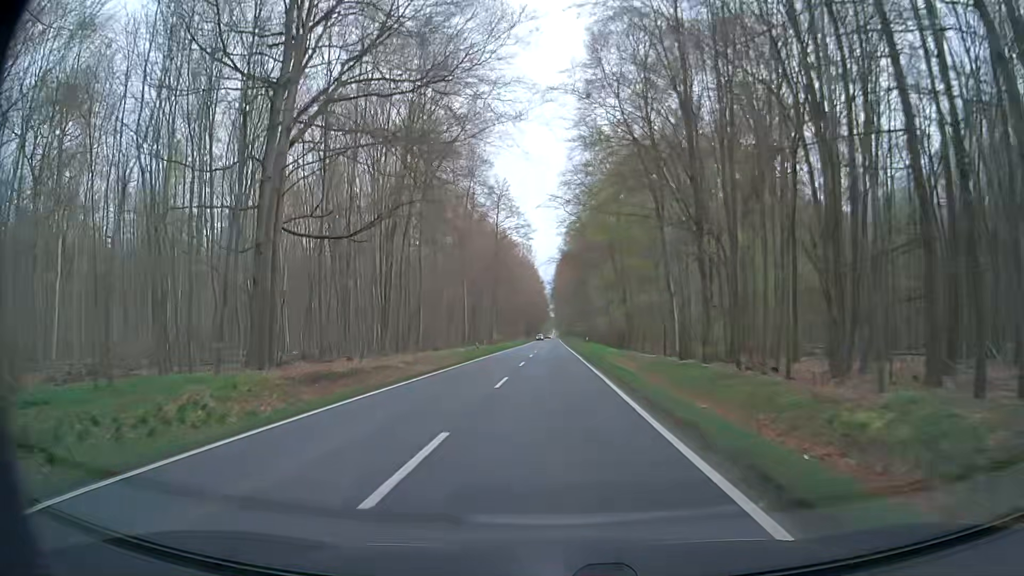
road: secondary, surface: asphalt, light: Day
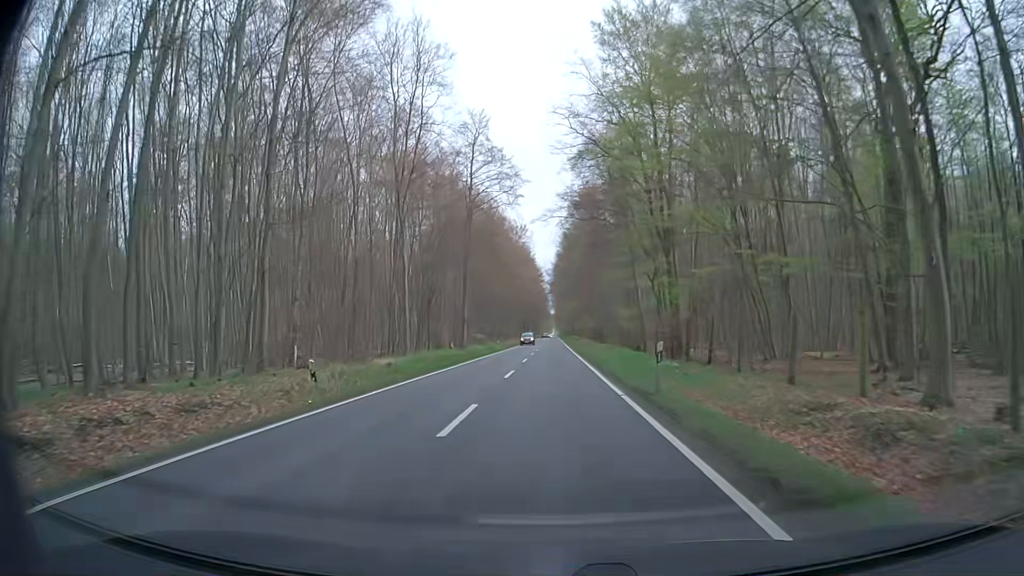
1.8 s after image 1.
(0.0, +32.4) m; 0°
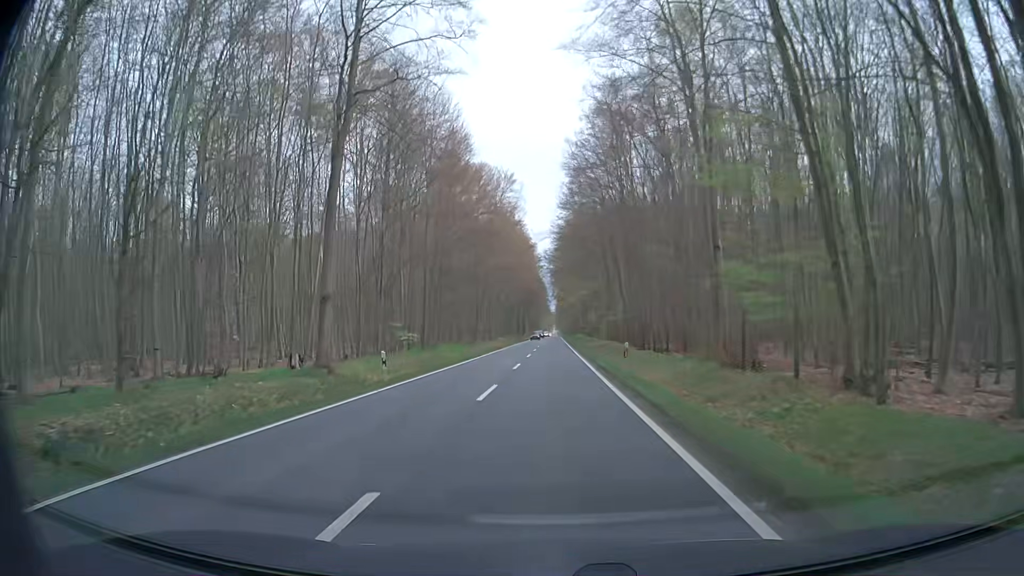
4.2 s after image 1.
(+0.1, +43.2) m; +1°
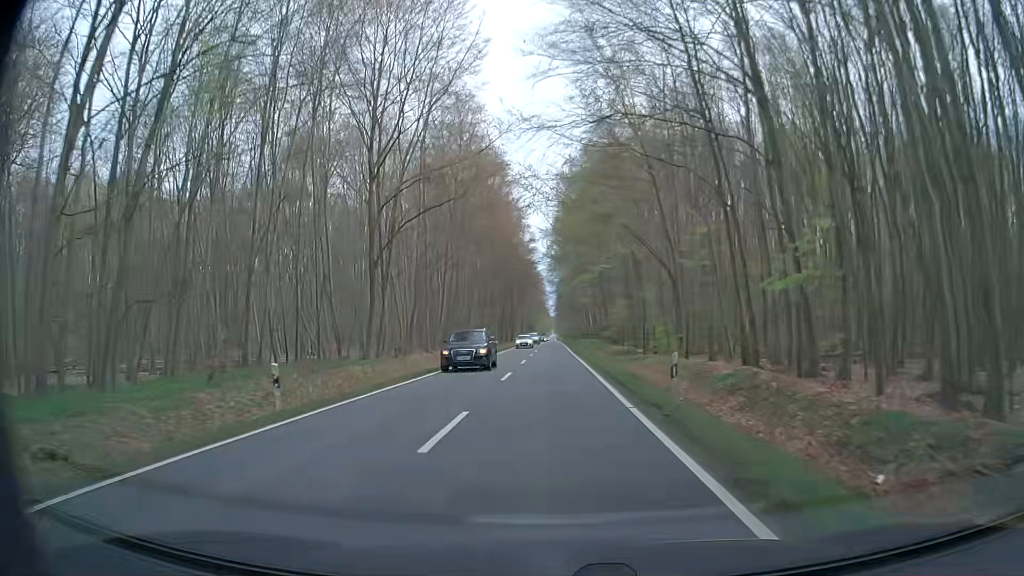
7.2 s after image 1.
(-0.1, +53.9) m; 0°
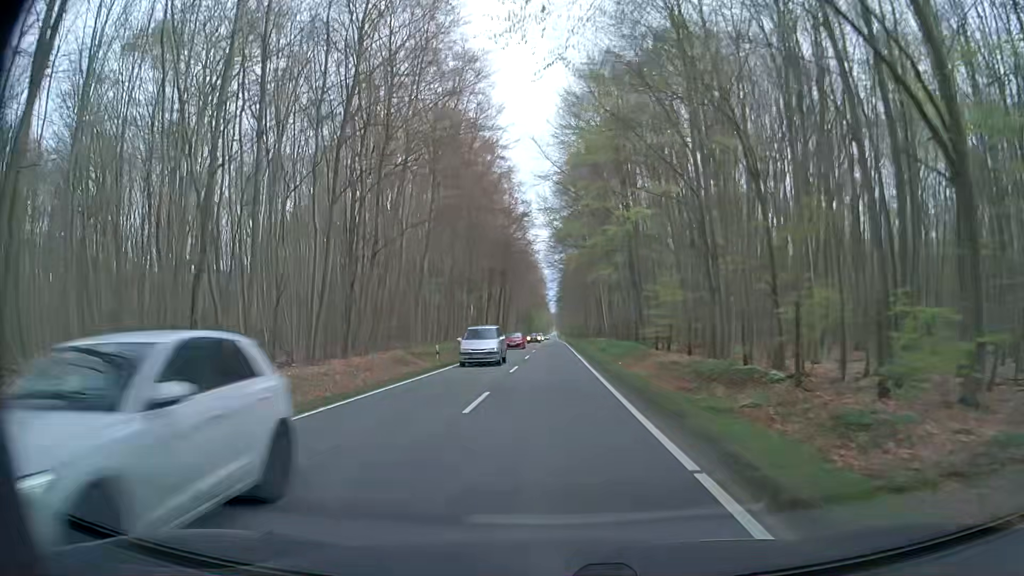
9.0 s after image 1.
(0.0, +32.2) m; 0°
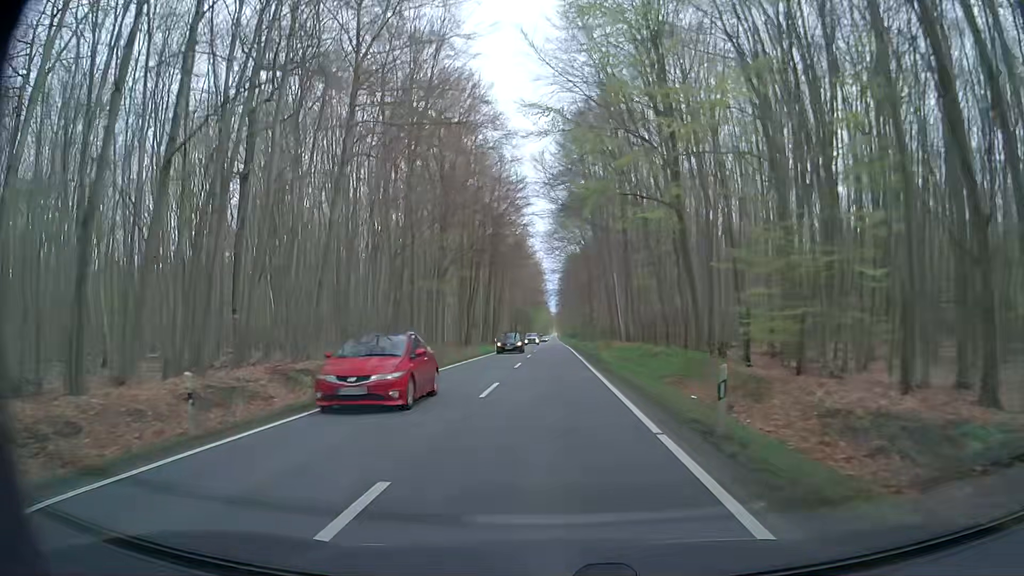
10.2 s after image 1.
(-0.2, +21.5) m; 0°
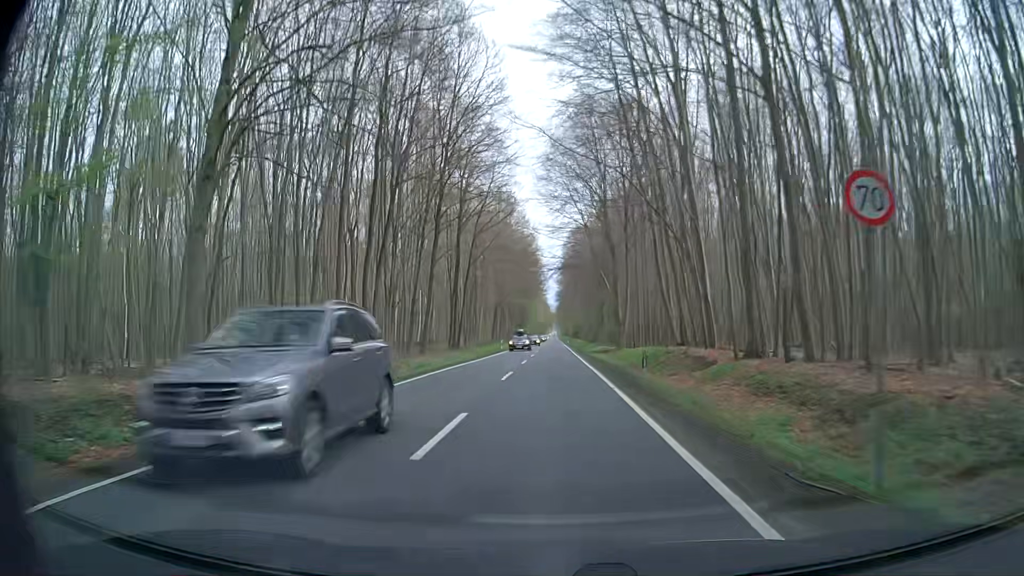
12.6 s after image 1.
(-0.1, +42.9) m; -1°
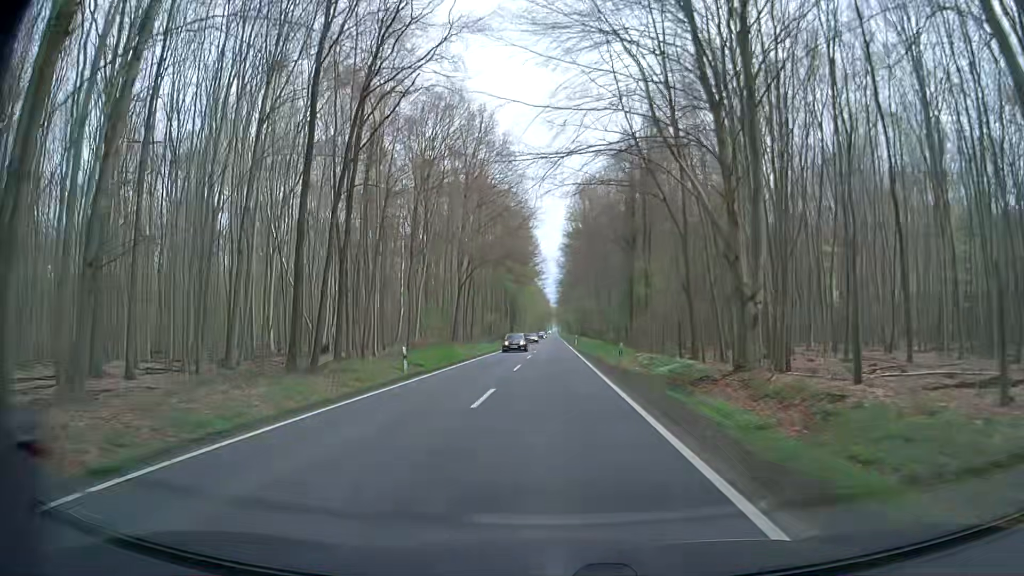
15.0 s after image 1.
(+0.6, +43.1) m; +1°
(0, +10) (0, +20) (0, +30) (0, +40) (0, +50) (0, +60) (0, +70) (0, +80) (0, +90) (0, +100) m
